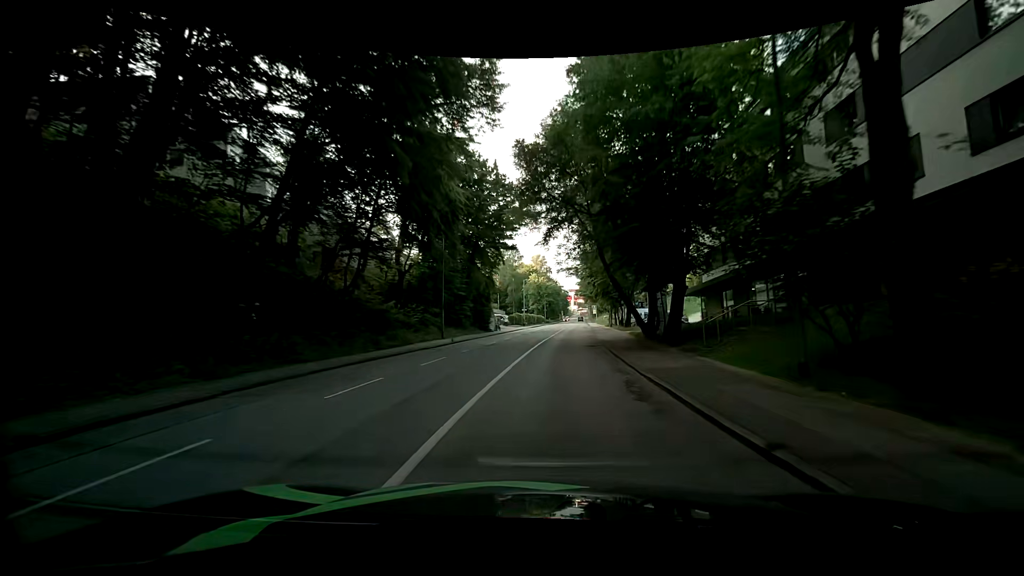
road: tertiary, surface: asphalt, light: Day
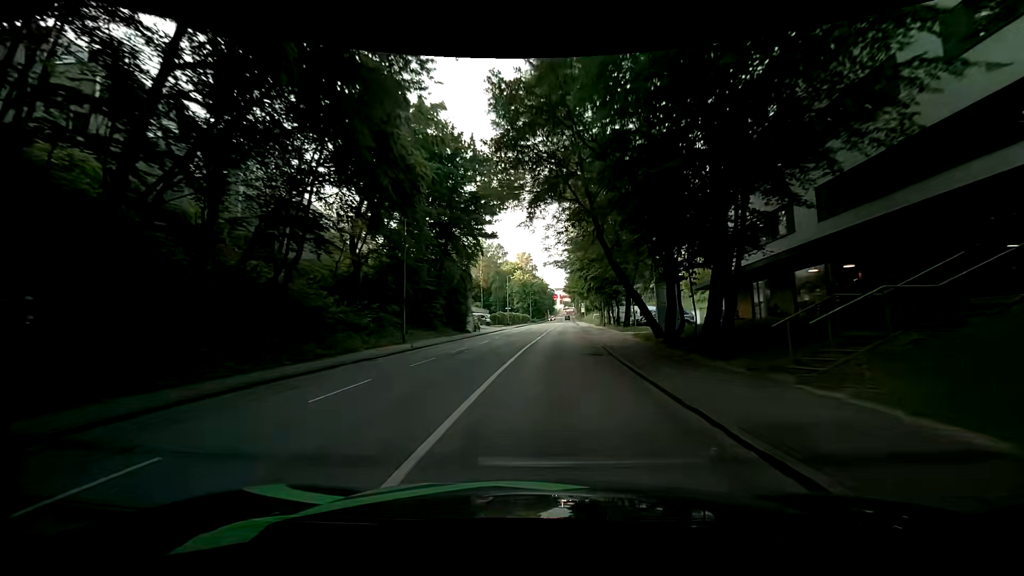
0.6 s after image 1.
(+0.1, +6.7) m; +2°
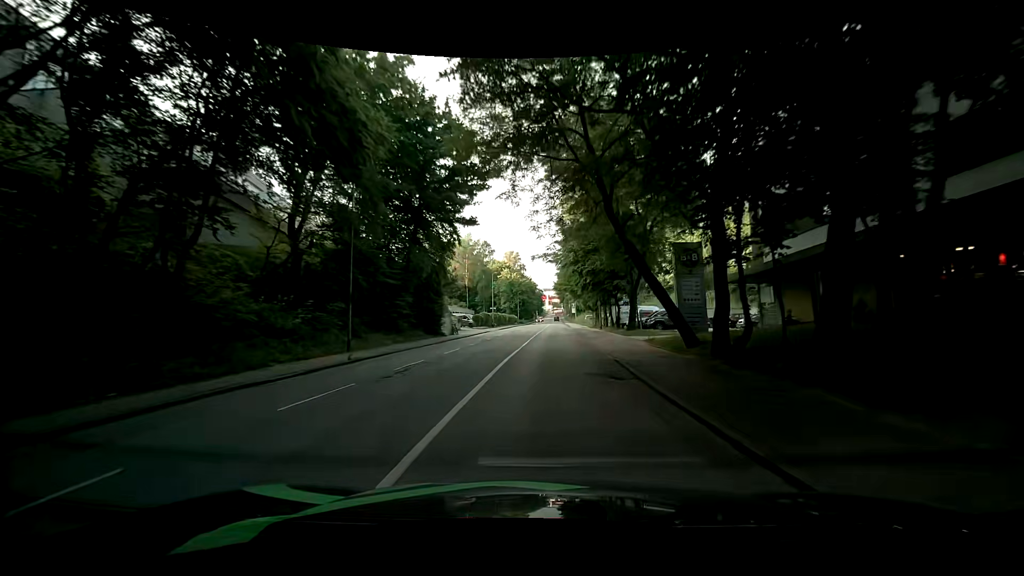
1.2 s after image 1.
(0.0, +6.7) m; +2°
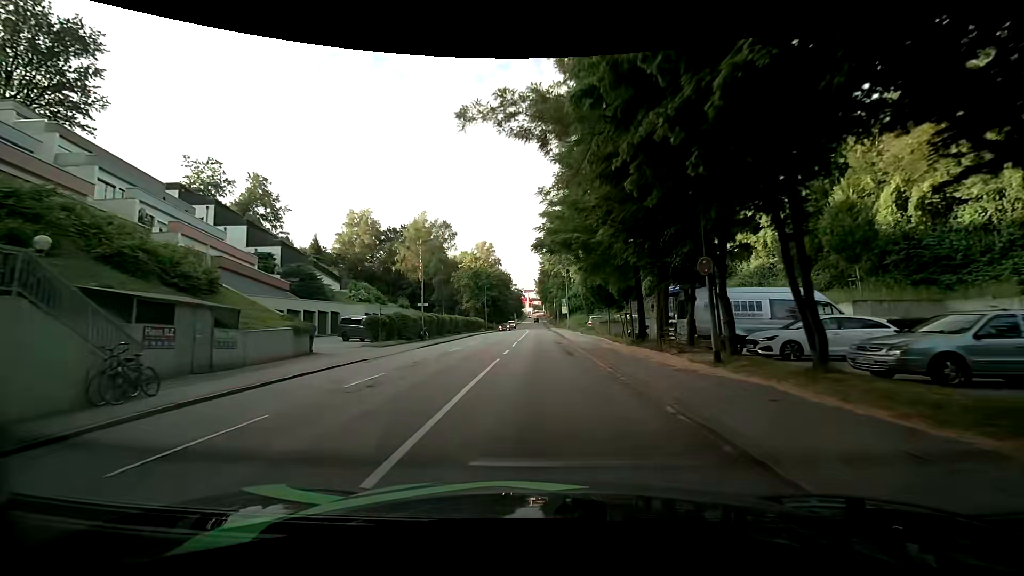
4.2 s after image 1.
(+1.3, +33.6) m; +1°
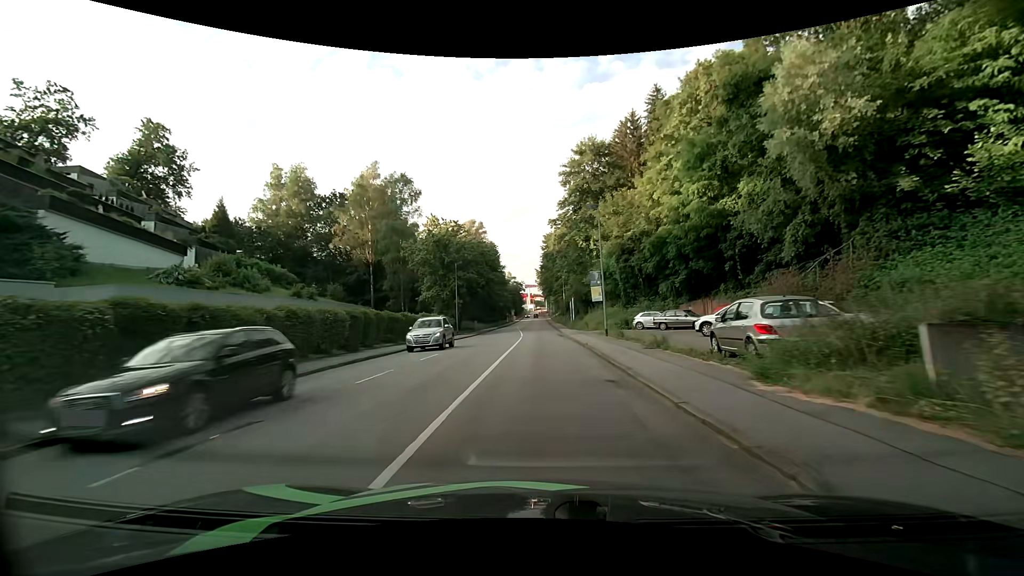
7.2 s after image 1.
(+0.8, +34.2) m; +1°
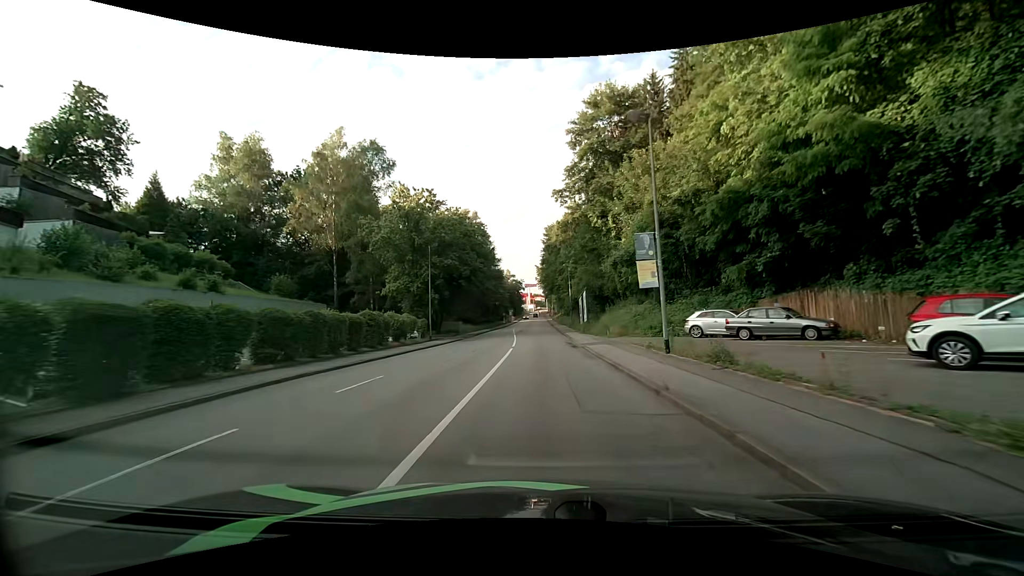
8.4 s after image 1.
(-0.1, +14.0) m; 0°
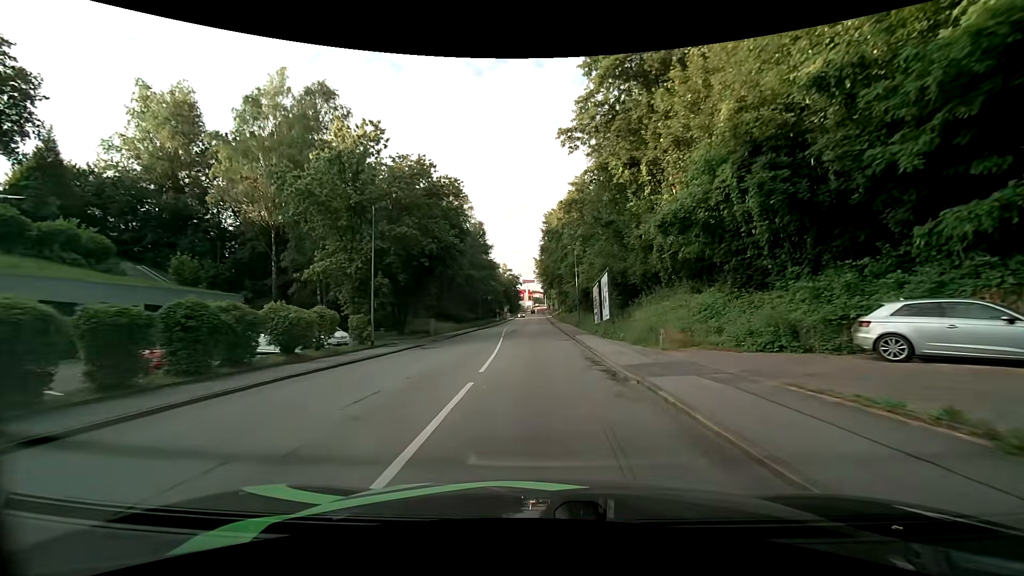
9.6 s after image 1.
(0.0, +14.1) m; 0°
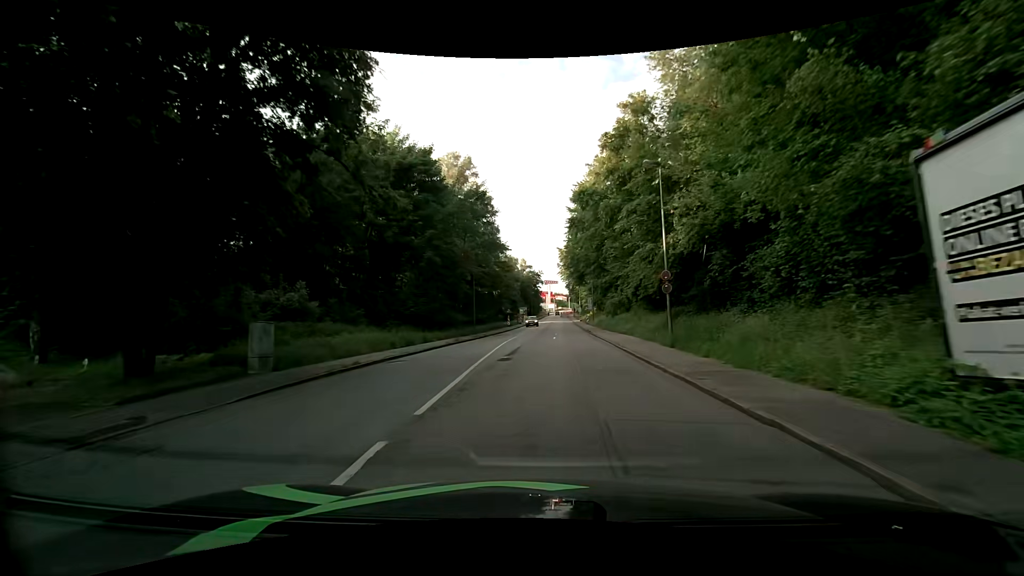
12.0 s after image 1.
(-0.5, +28.6) m; -3°
(0, +10) (0, +20) (0, +30) (0, +40) (0, +50) (+1, +60) (+1, +70) (+1, +80) (+2, +90) (+2, +100) m
